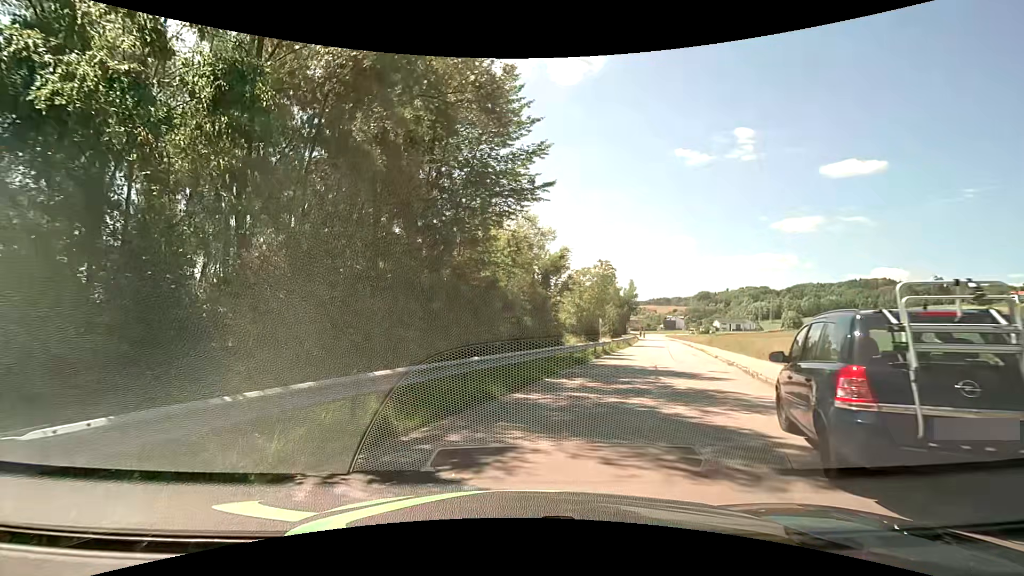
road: residential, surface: asphalt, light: Day
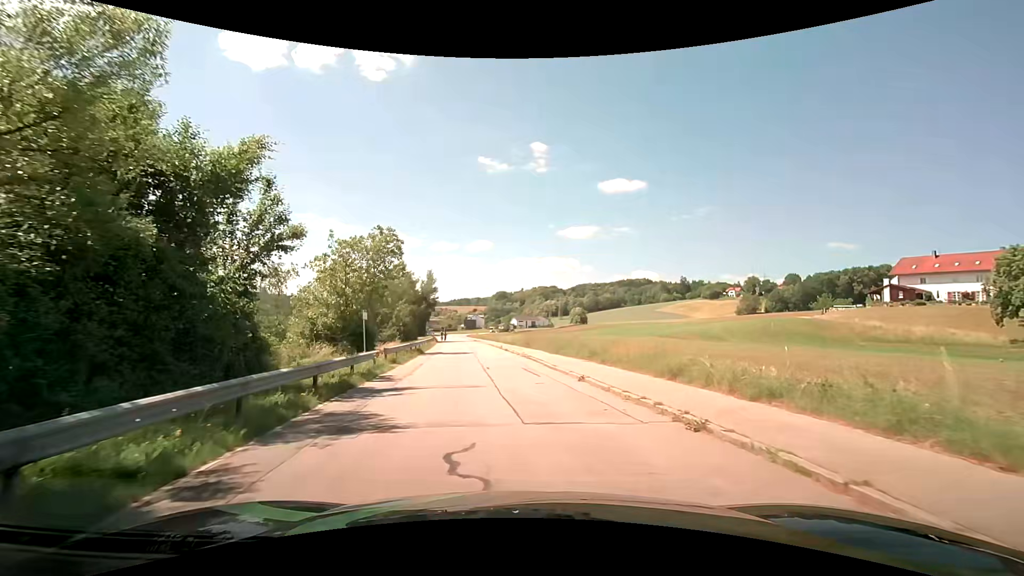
(+4.2, +17.8) m; +23°
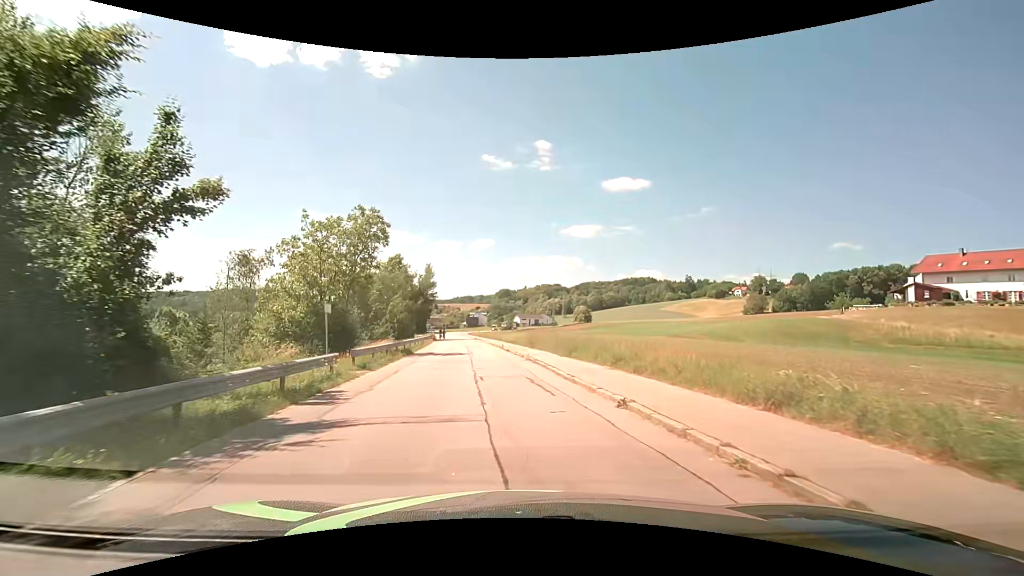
(0.0, +5.1) m; -1°
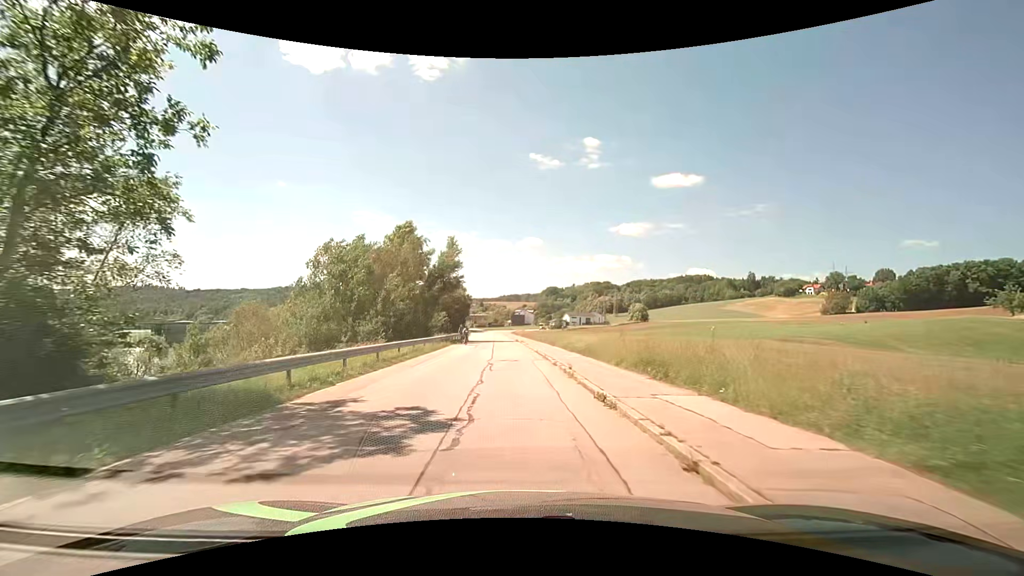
(-1.0, +23.2) m; -5°
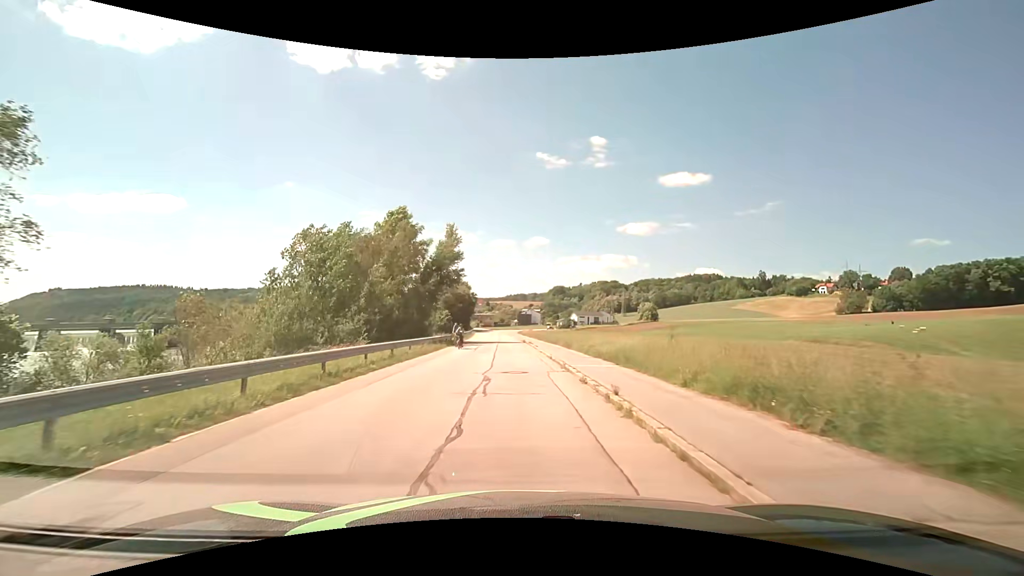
(-0.1, +6.2) m; -1°
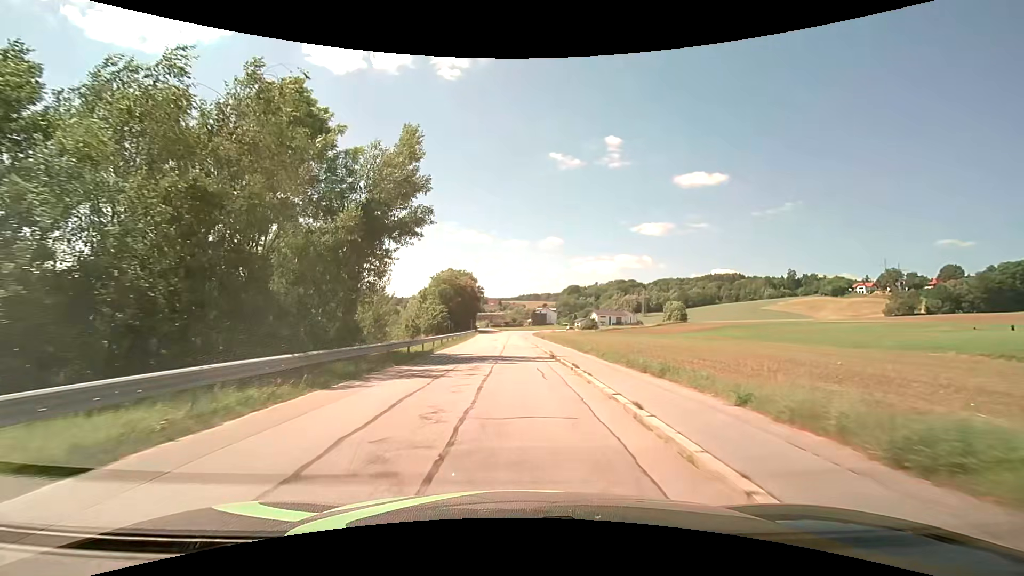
(-0.3, +26.0) m; -1°
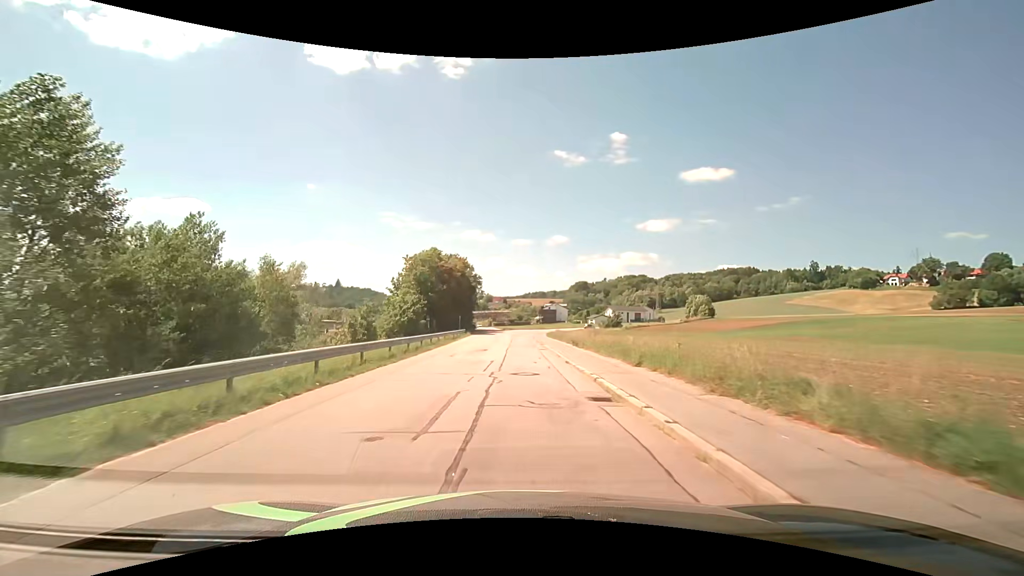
(-0.3, +27.3) m; -1°
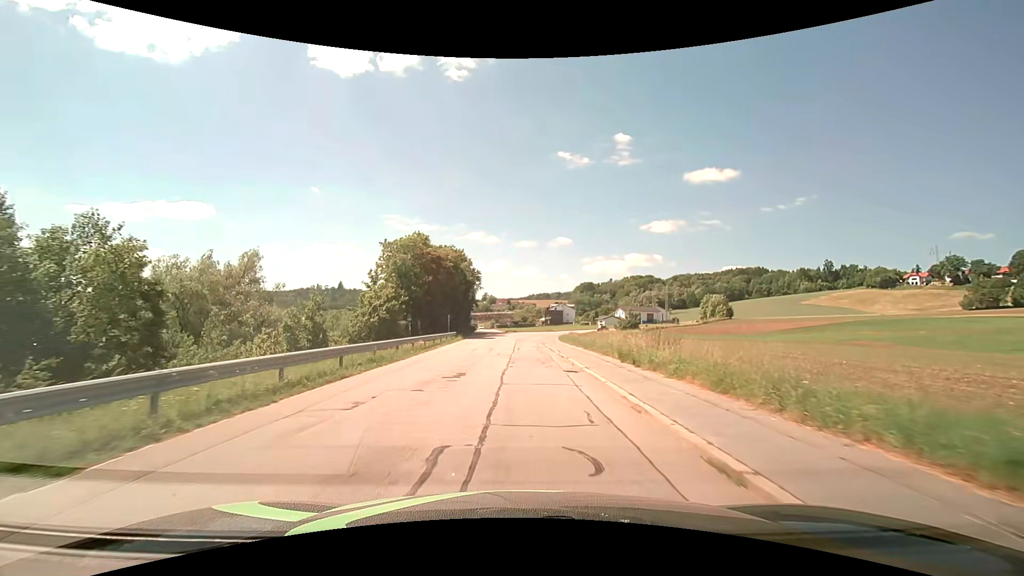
(-0.1, +13.8) m; -1°
(0, +10) (0, +20) (0, +30) (0, +40) (+1, +50) (+2, +60) (+3, +70) (+5, +80) (+8, +89) (+11, +99) m
